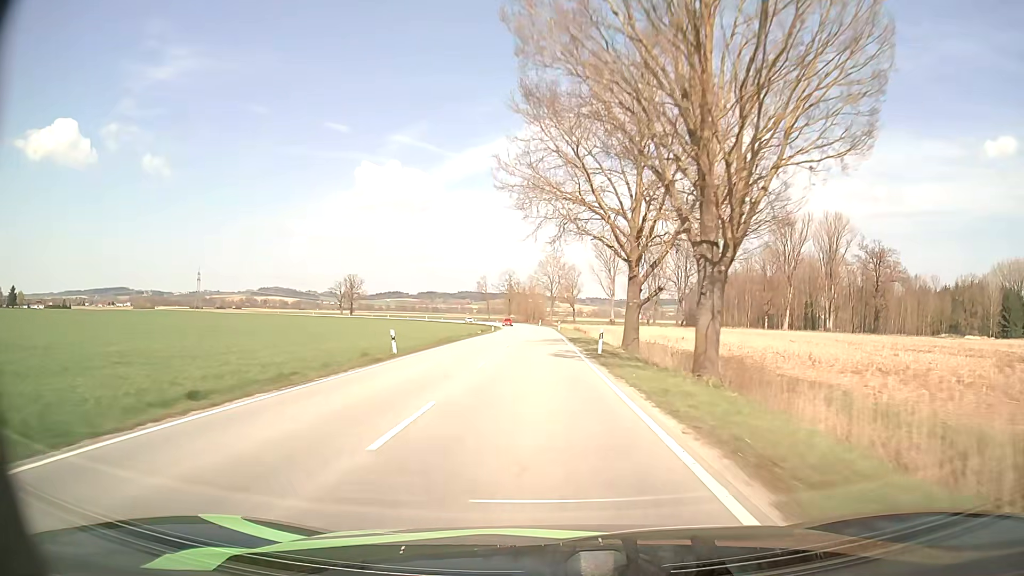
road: tertiary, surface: asphalt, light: Day
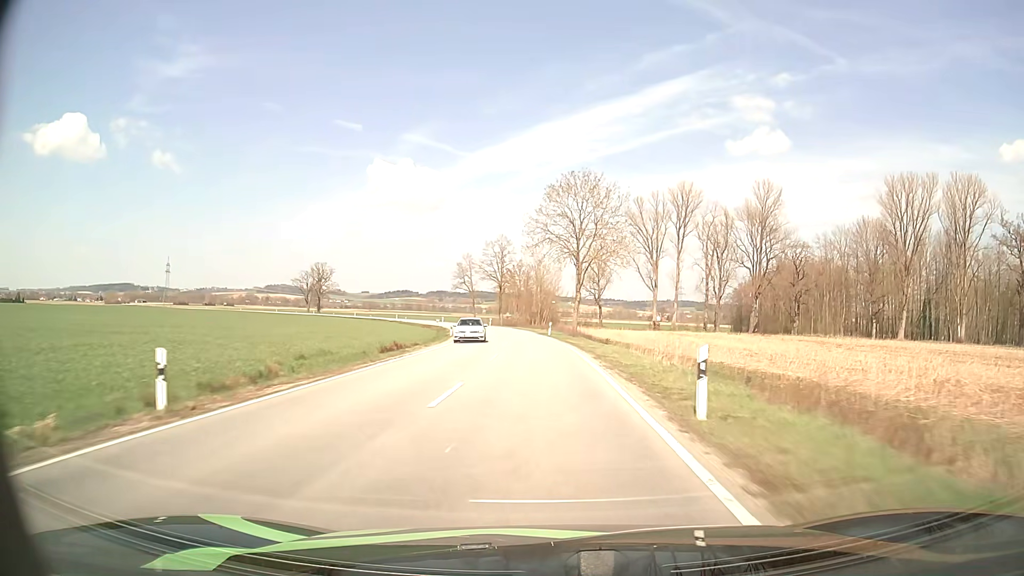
(-0.3, +69.4) m; -1°
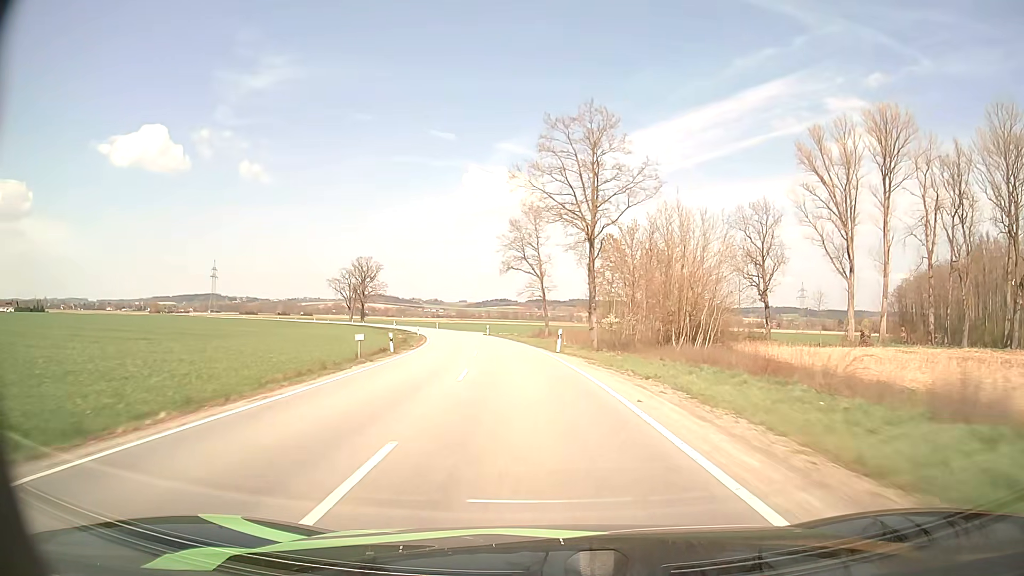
(-3.9, +67.5) m; -9°
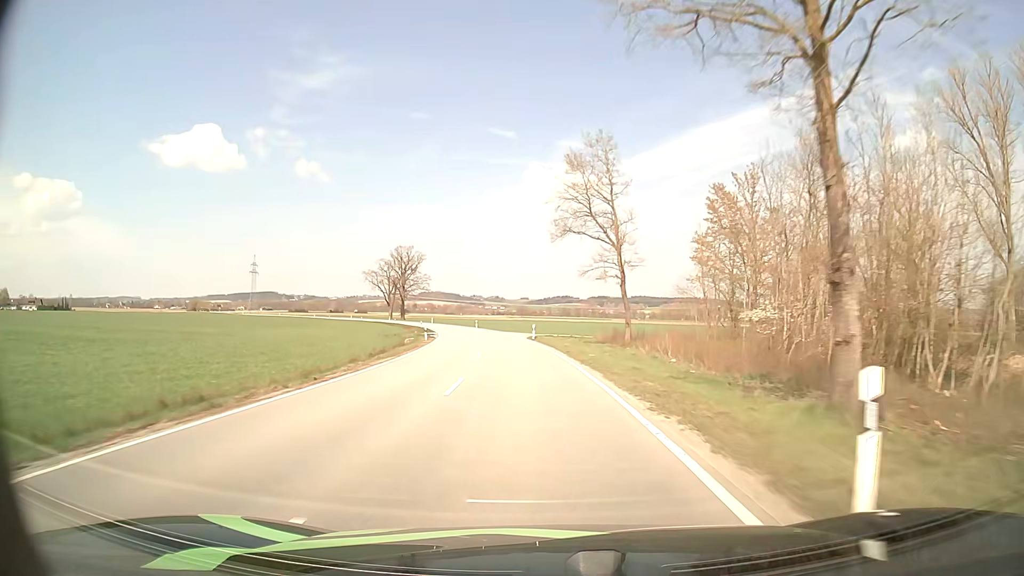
(-1.1, +27.3) m; -5°
(0, +10) (-1, +20) (-1, +30) (-2, +40) (-4, +50) (-5, +60) (-7, +70) (-9, +79) (-11, +89) (-13, +99) m
